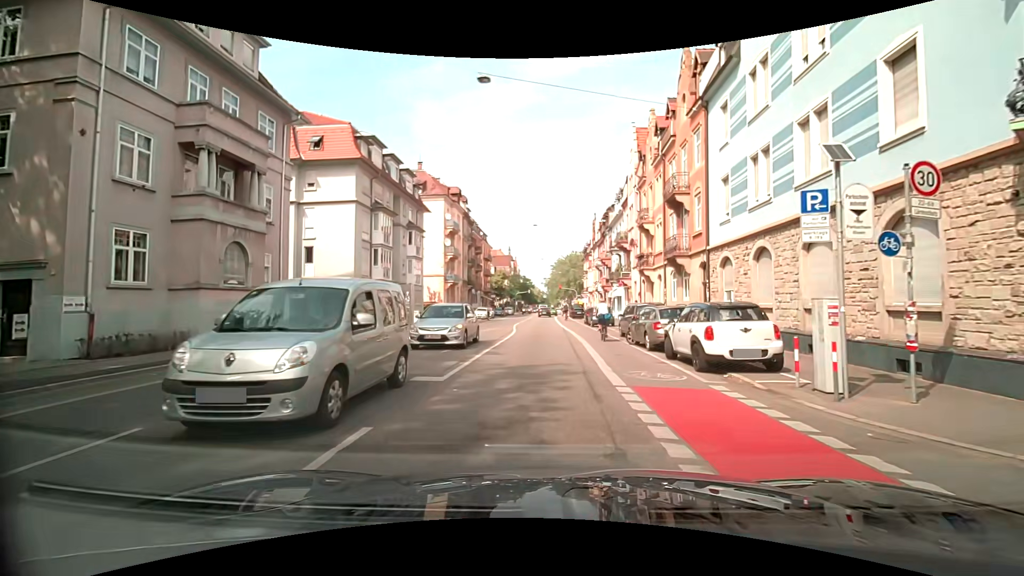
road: secondary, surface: asphalt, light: Day
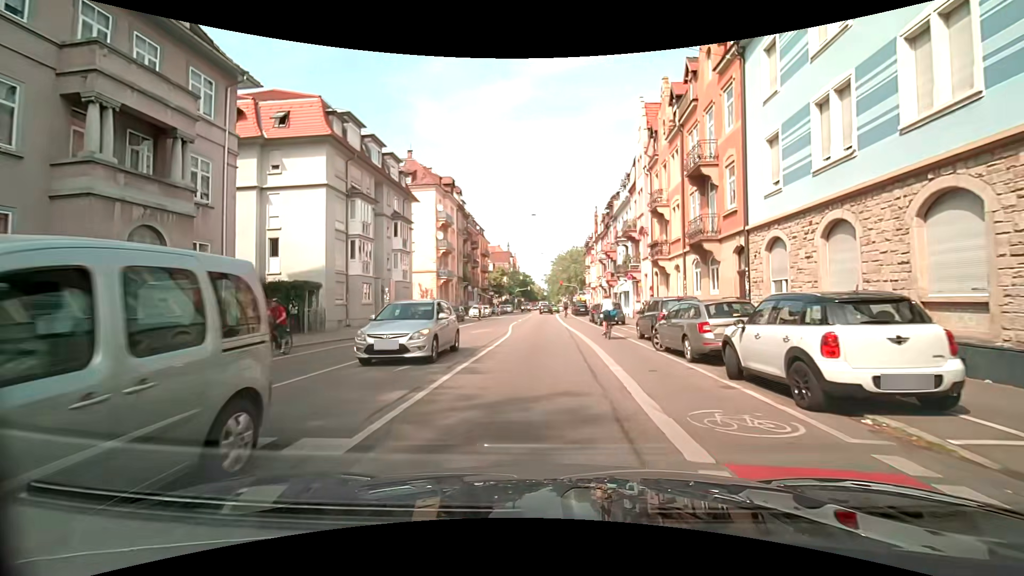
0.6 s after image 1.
(0.0, +4.5) m; 0°
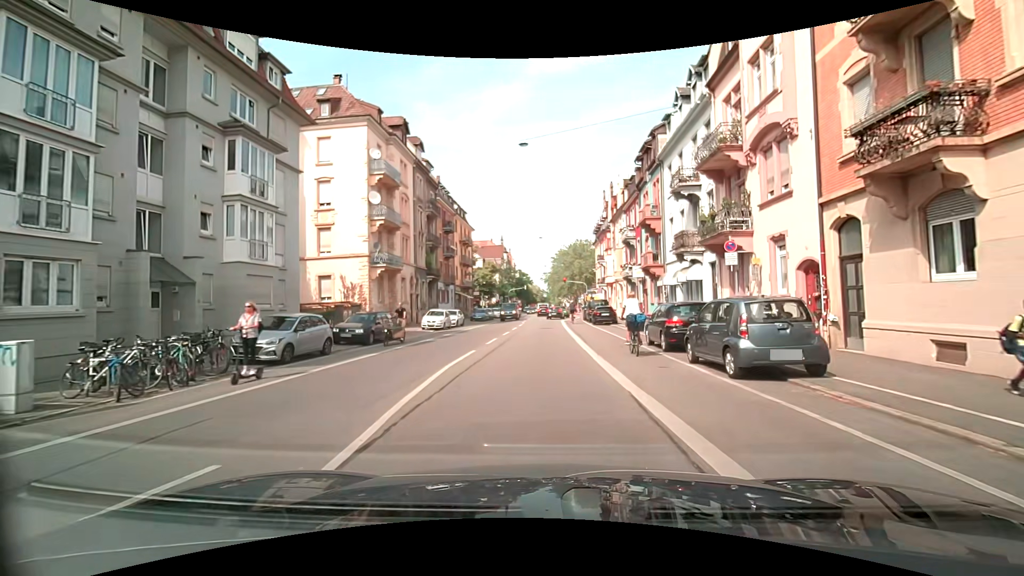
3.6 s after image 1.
(-0.1, +22.6) m; 0°
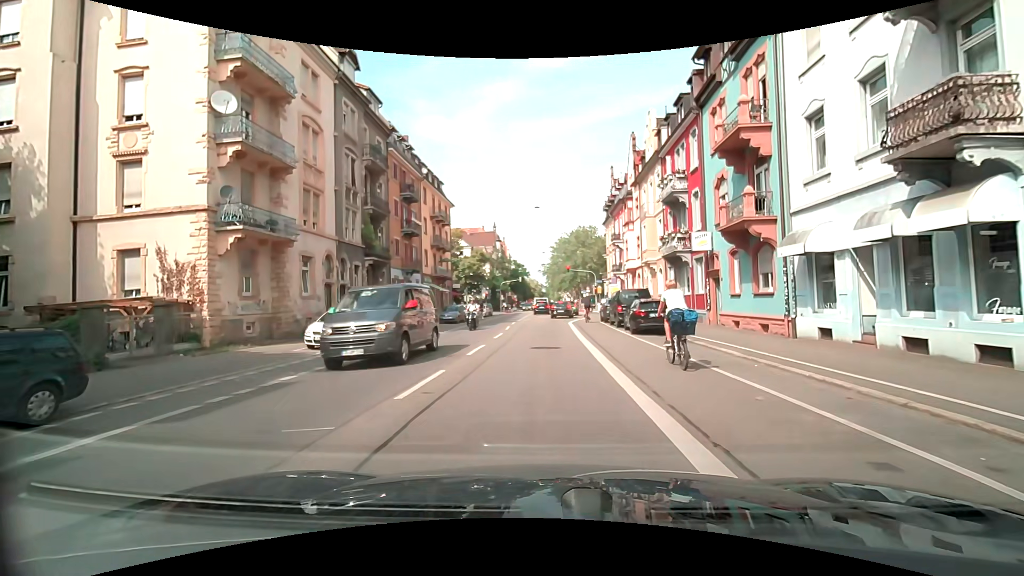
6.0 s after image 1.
(+0.1, +17.1) m; 0°
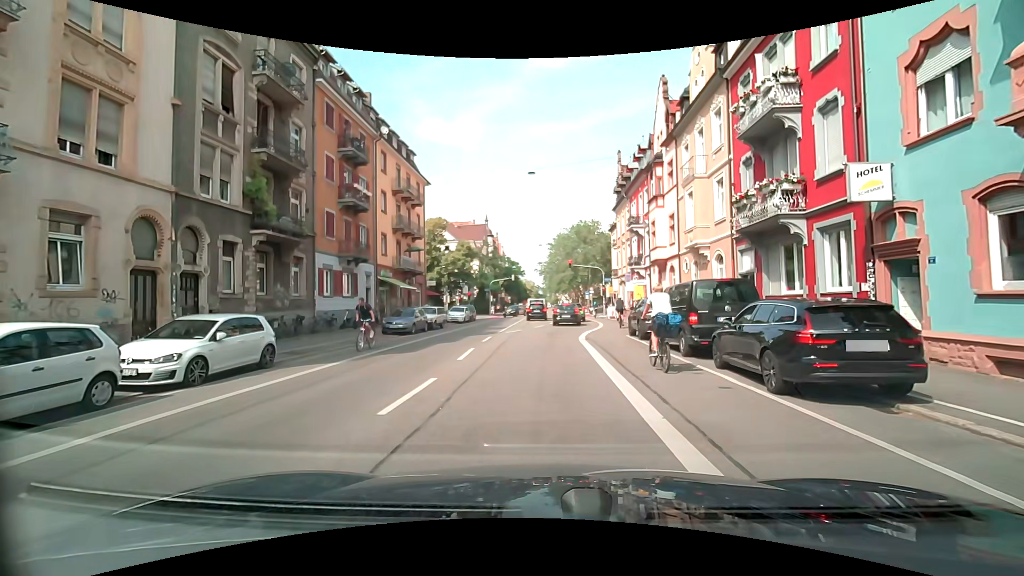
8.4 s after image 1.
(+0.1, +12.7) m; +1°
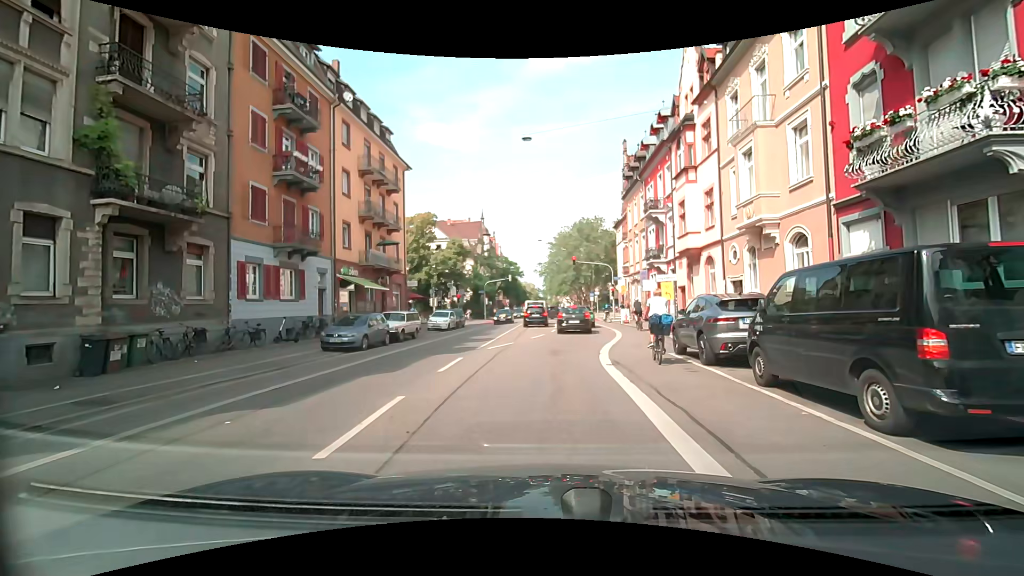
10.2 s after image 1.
(0.0, +7.4) m; -1°
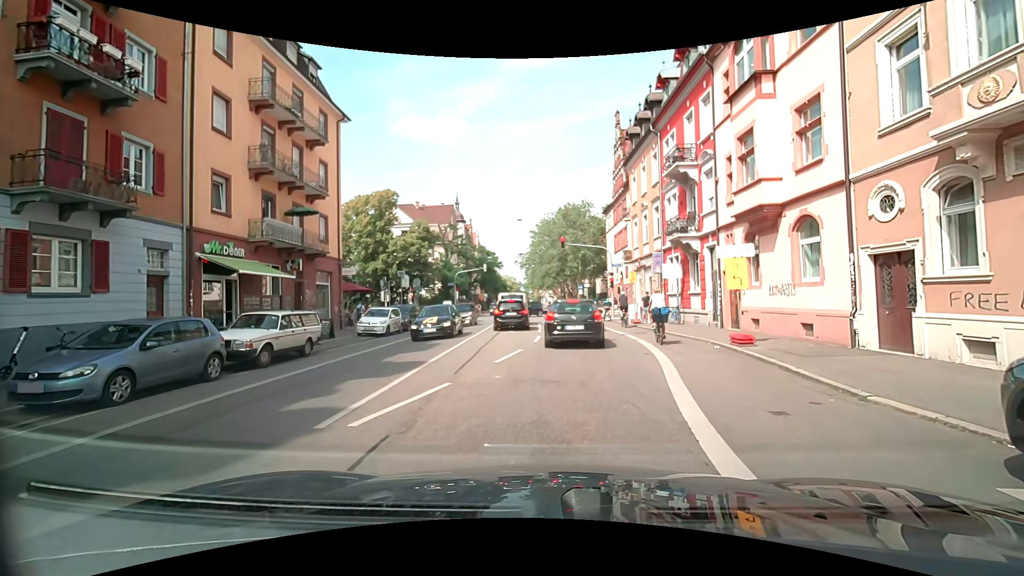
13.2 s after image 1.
(+0.1, +10.8) m; 0°
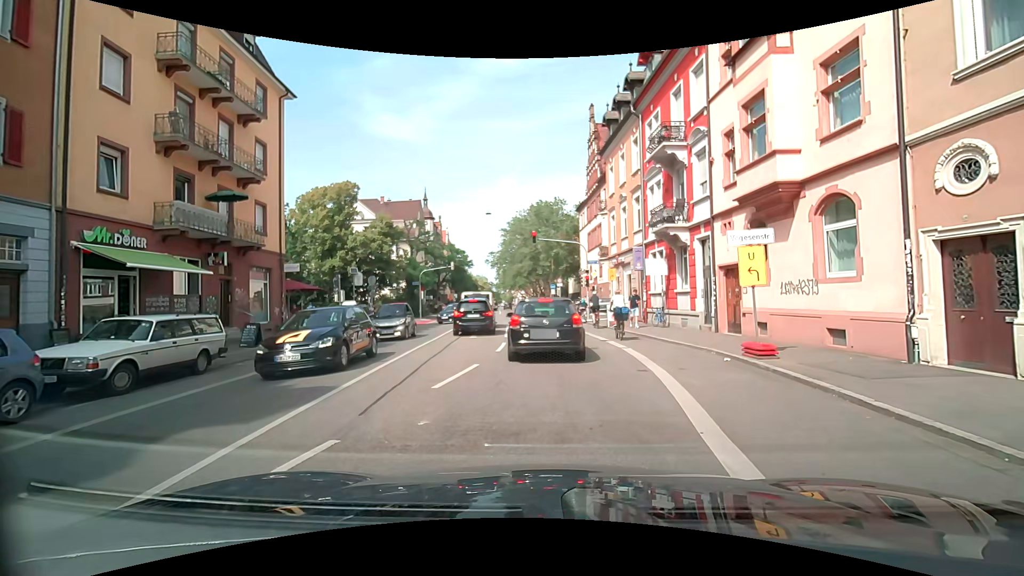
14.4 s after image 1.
(+0.1, +3.3) m; +4°
